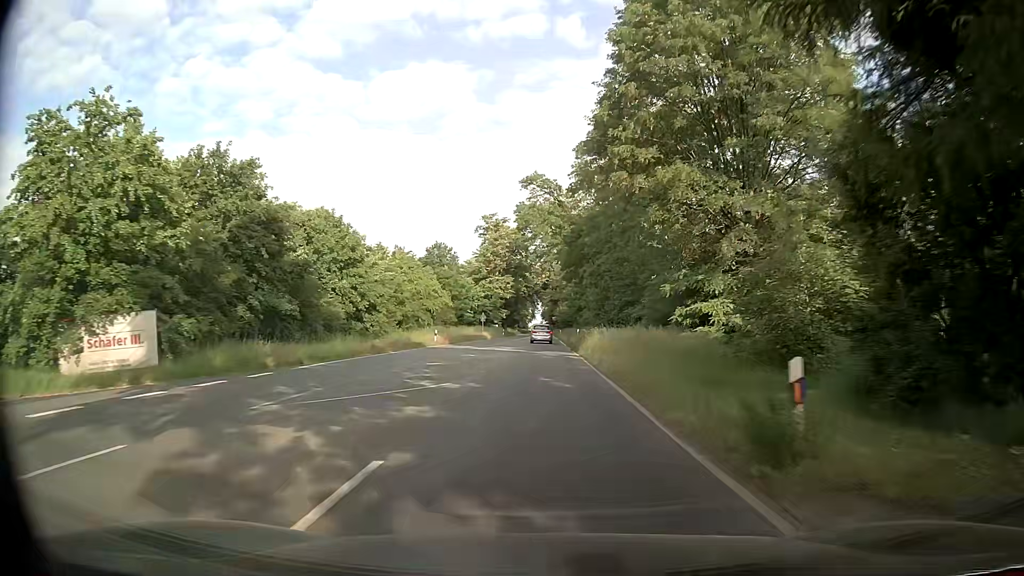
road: primary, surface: asphalt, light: Day
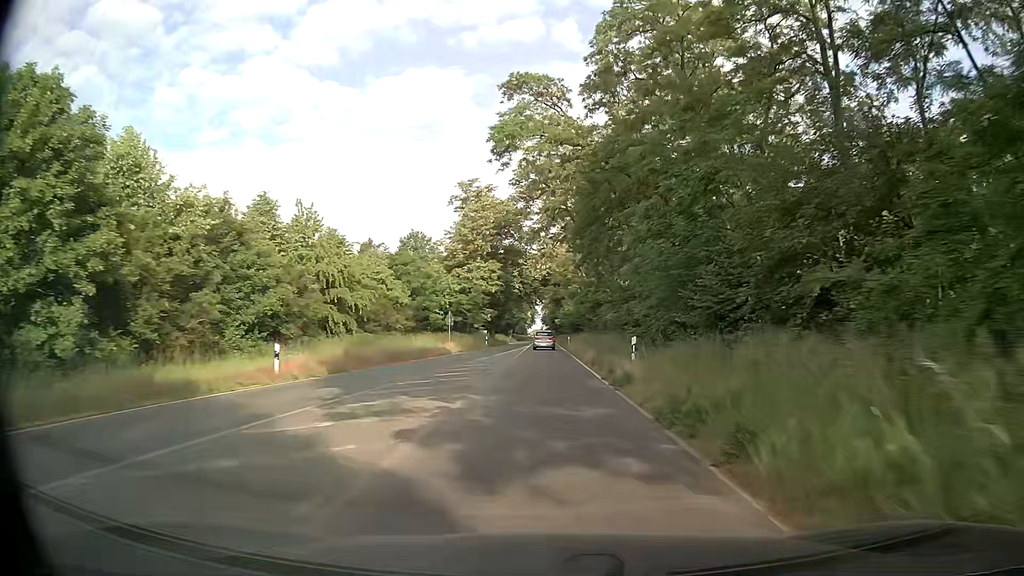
(-0.1, +30.4) m; 0°
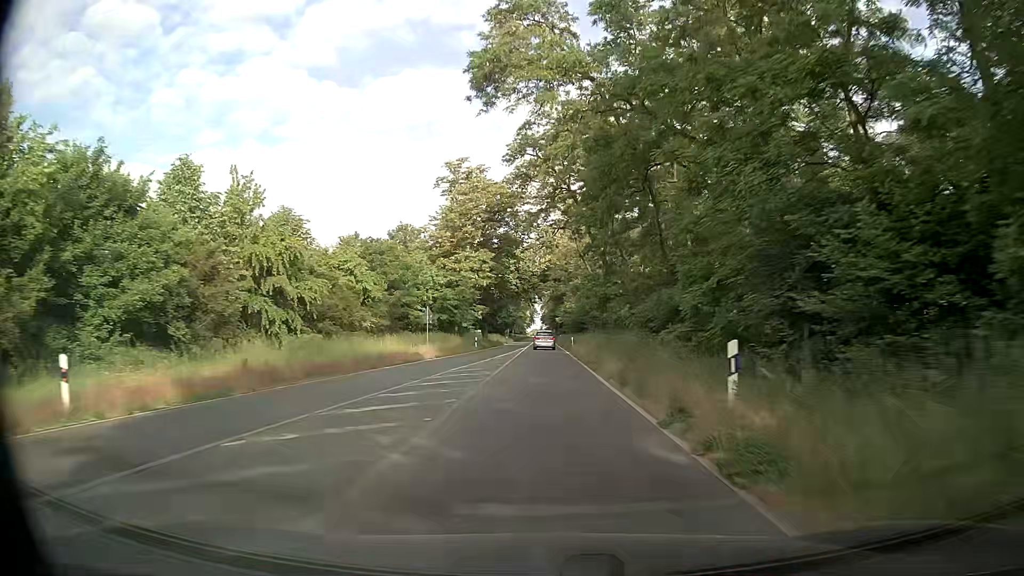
(0.0, +10.1) m; 0°
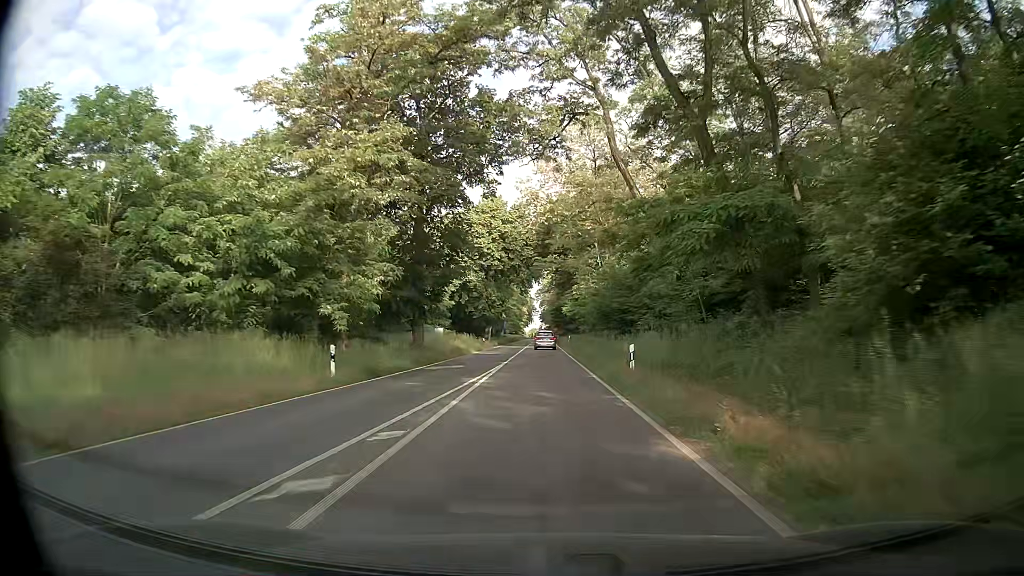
(-0.2, +40.5) m; 0°
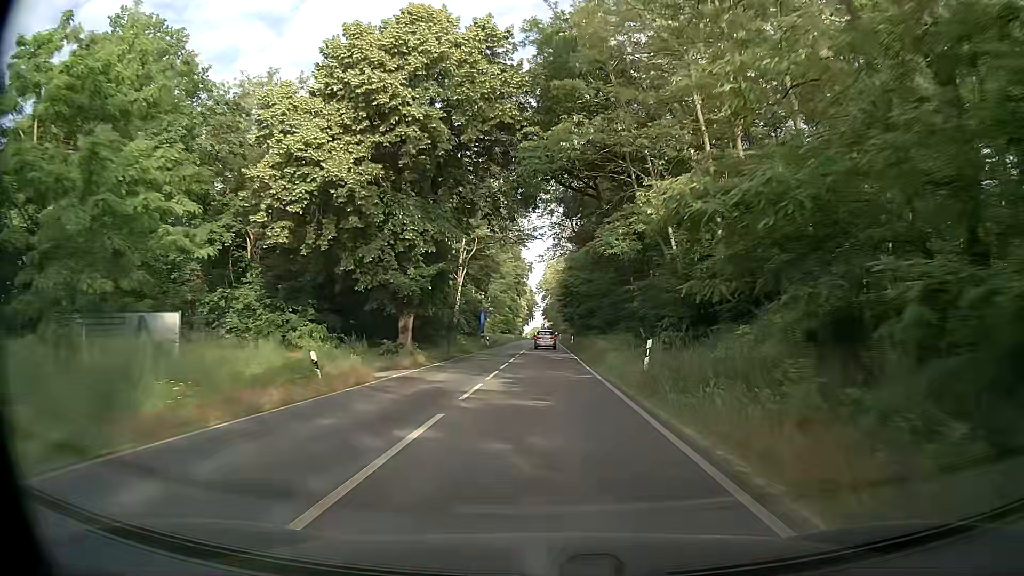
(-0.2, +51.5) m; -1°
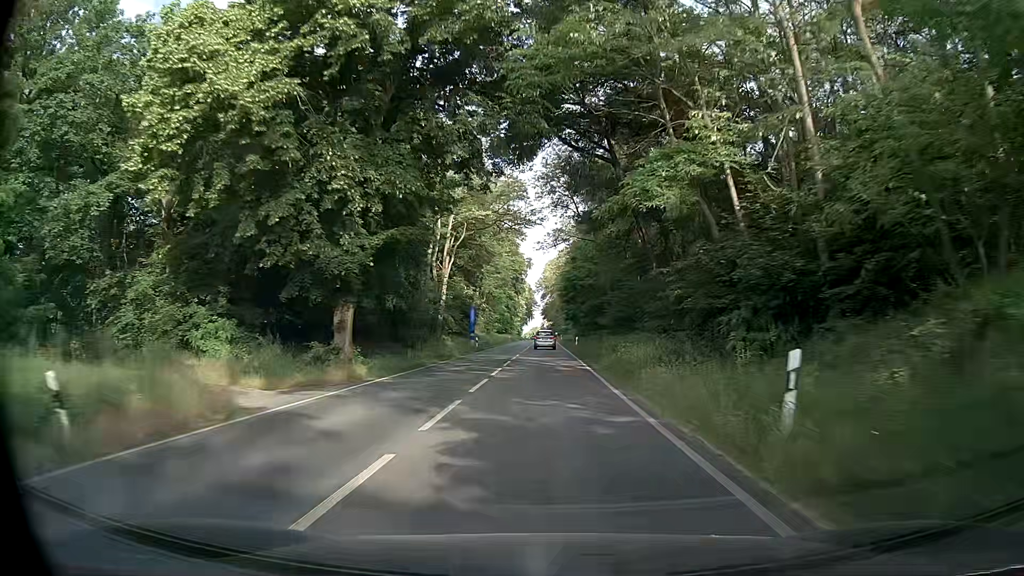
(+0.1, +10.4) m; 0°
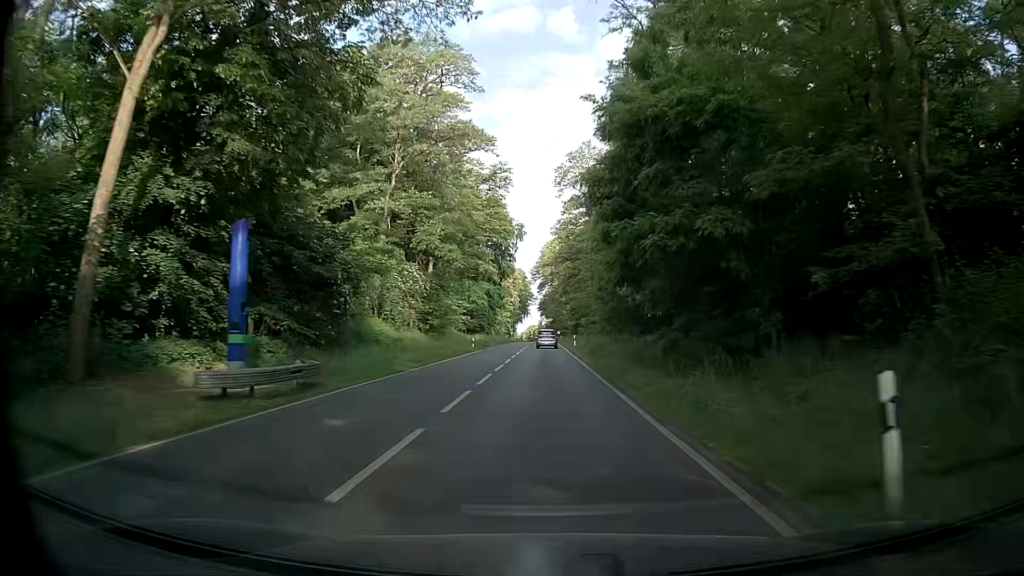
(+0.3, +52.6) m; -1°
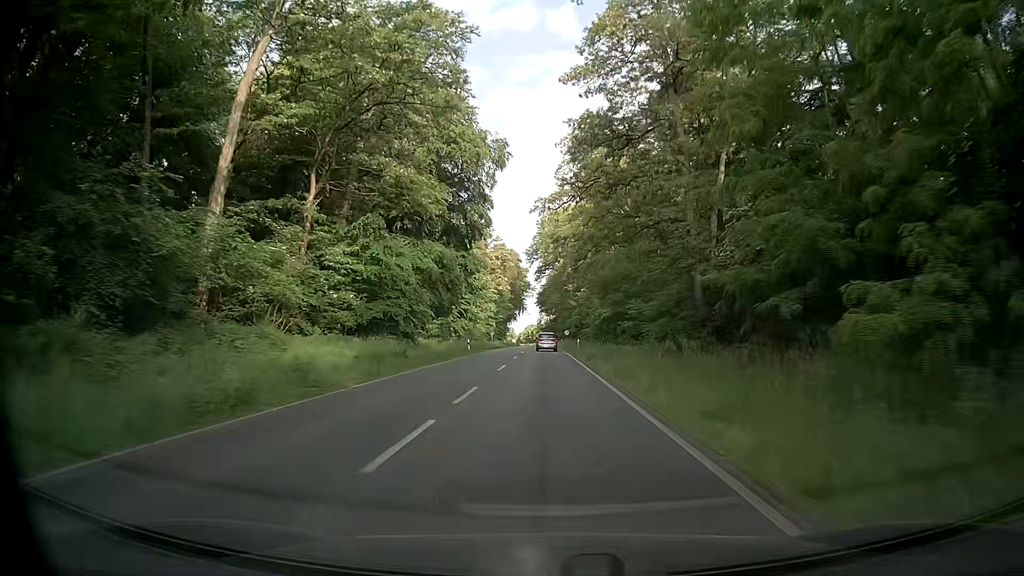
(+1.0, +53.4) m; +2°
(0, +10) (0, +20) (0, +30) (0, +40) (-1, +50) (-1, +60) (-1, +70) (-1, +80) (-1, +90) (-1, +100) m
